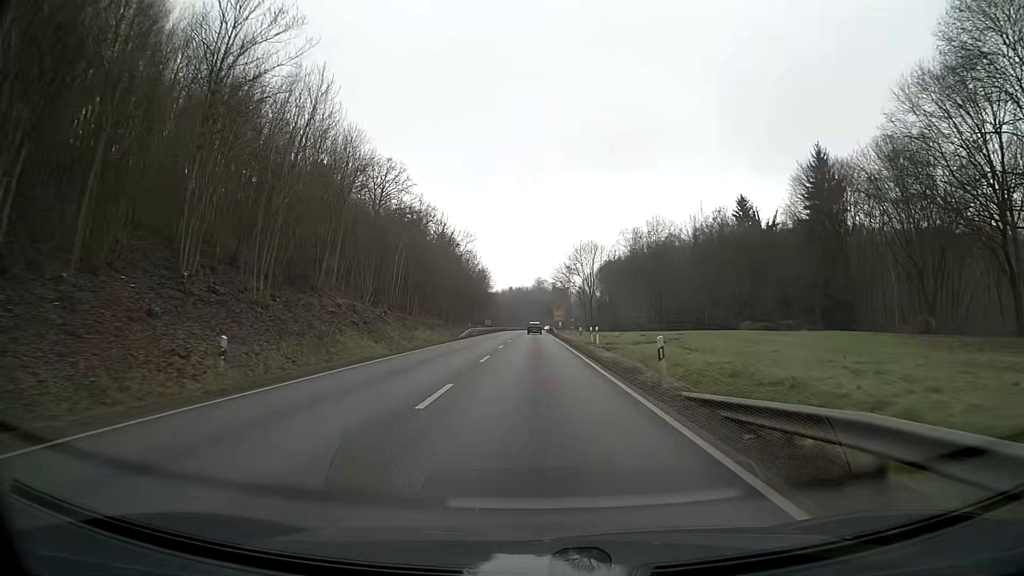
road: primary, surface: asphalt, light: Day
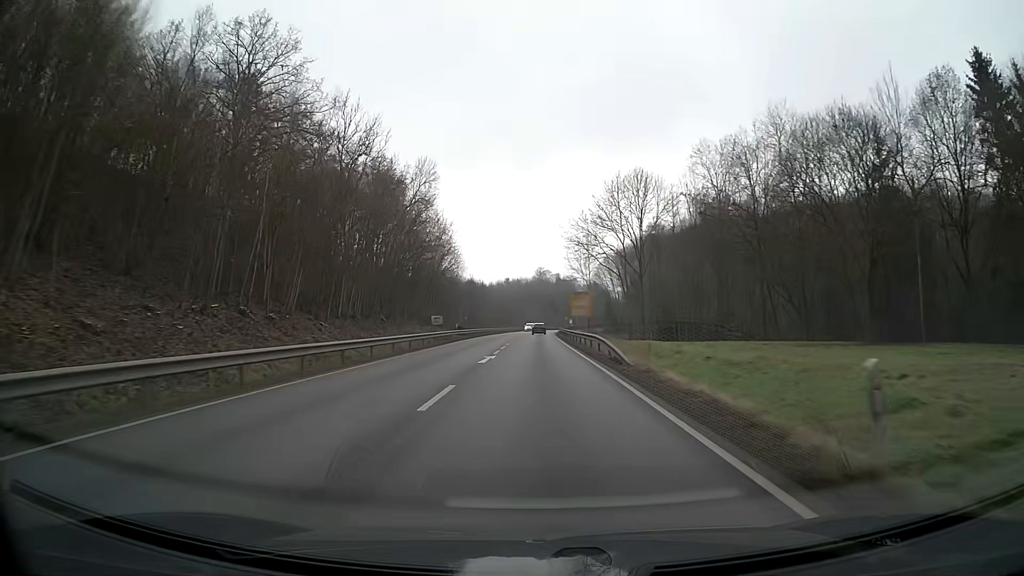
(-0.1, +61.2) m; 0°
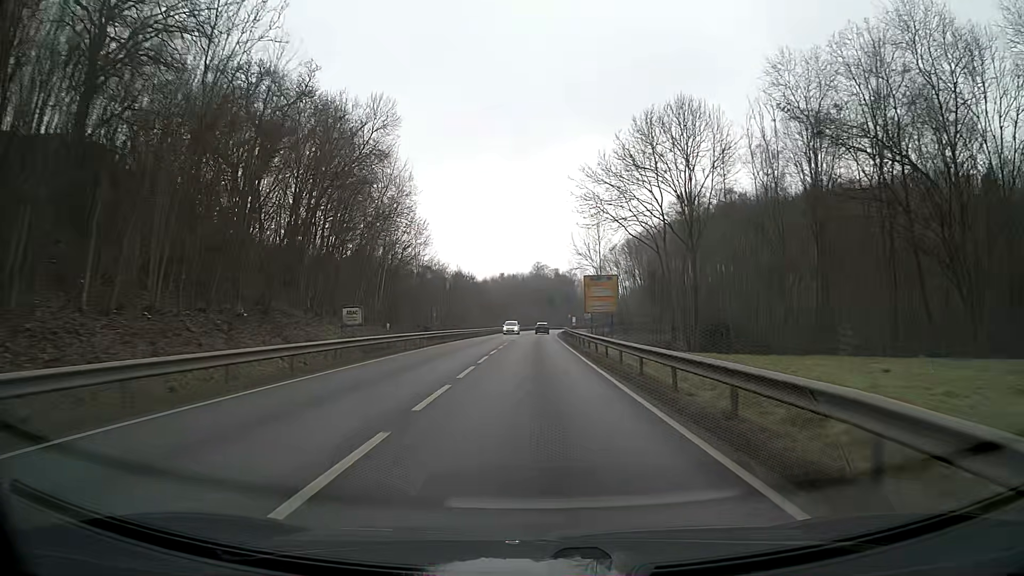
(+0.1, +24.6) m; 0°
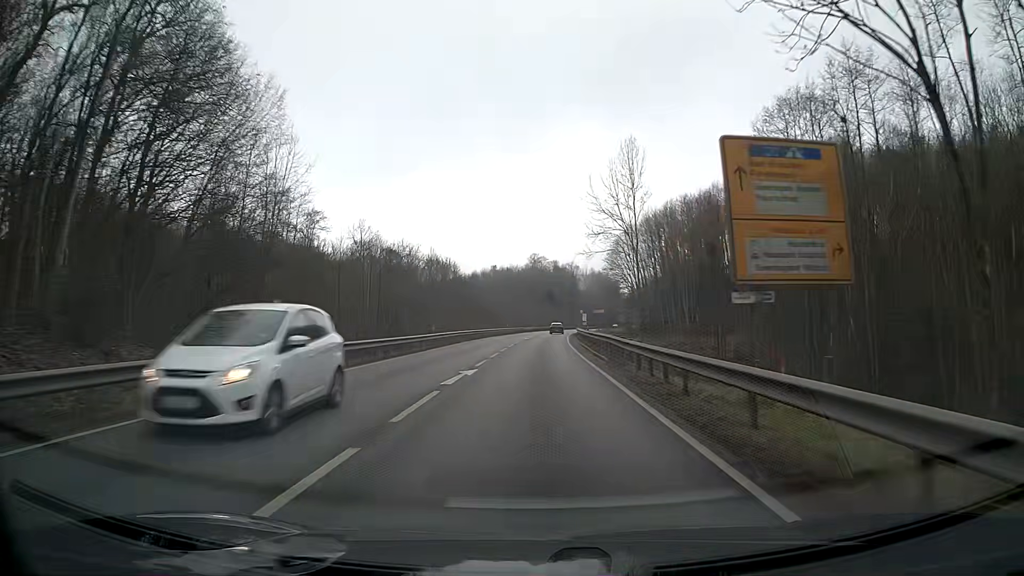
(+0.1, +37.2) m; 0°
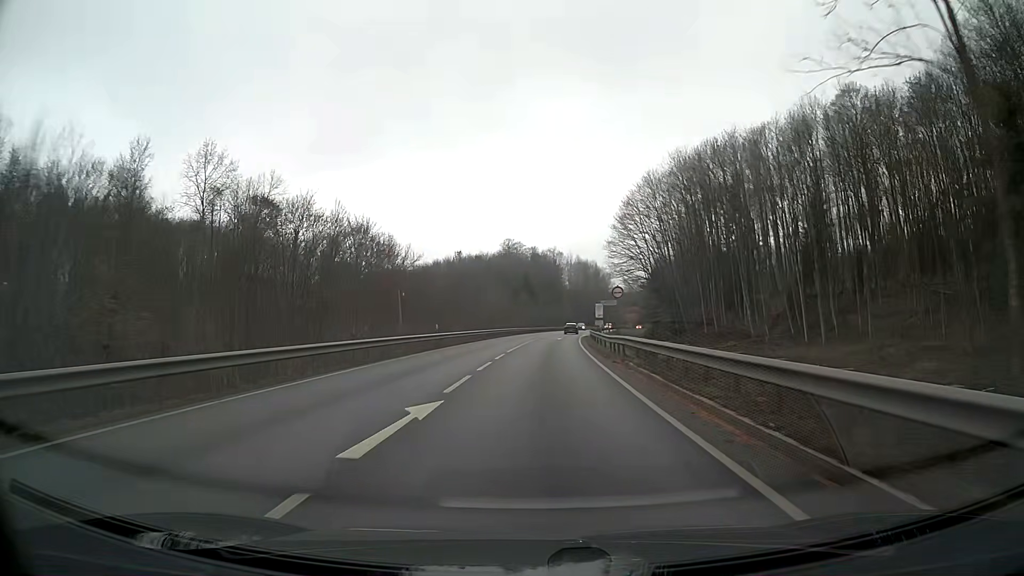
(+0.8, +50.2) m; +2°
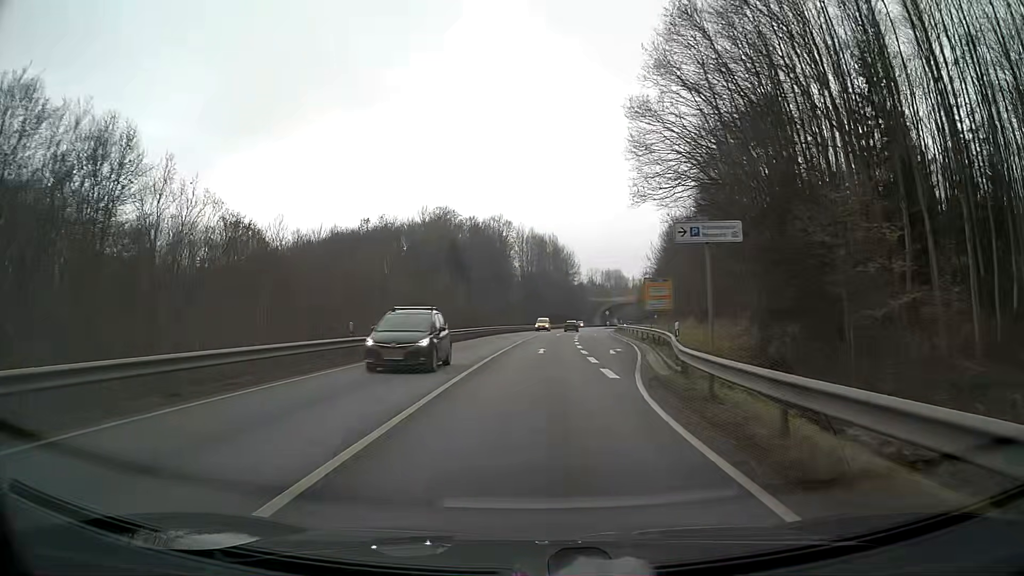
(+2.5, +63.8) m; +4°
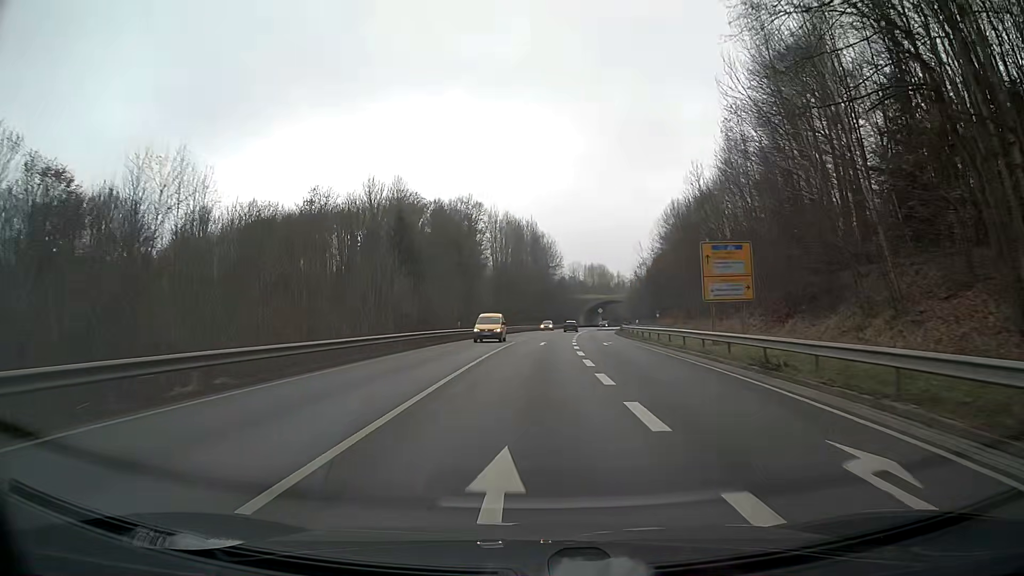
(+0.4, +25.9) m; +2°
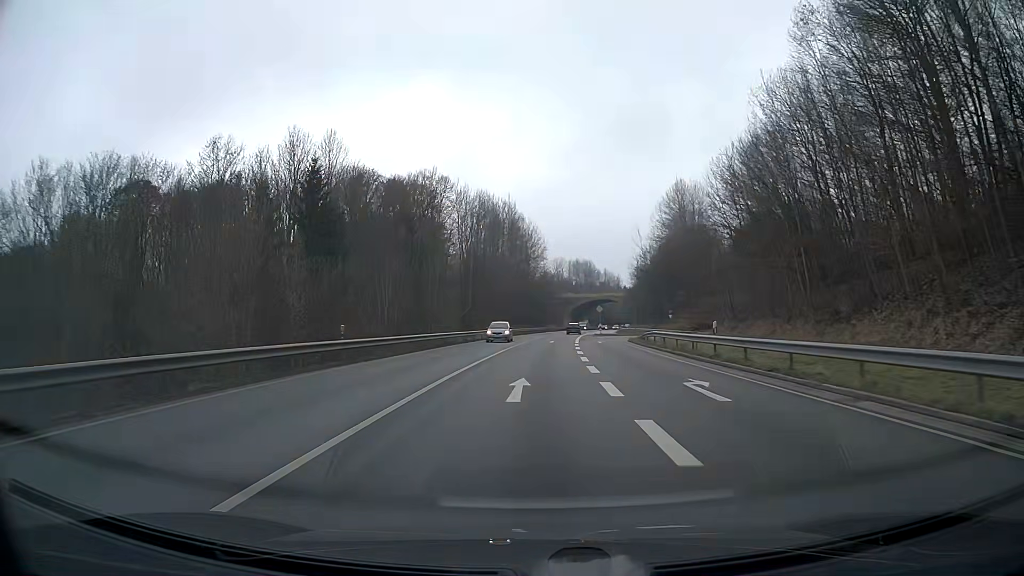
(+0.4, +26.1) m; +2°
